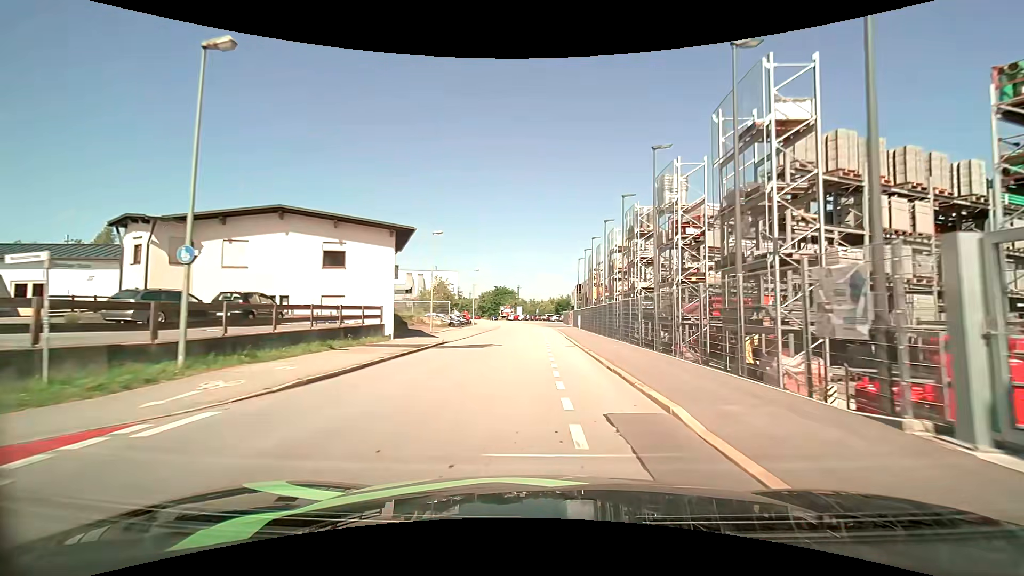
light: Day
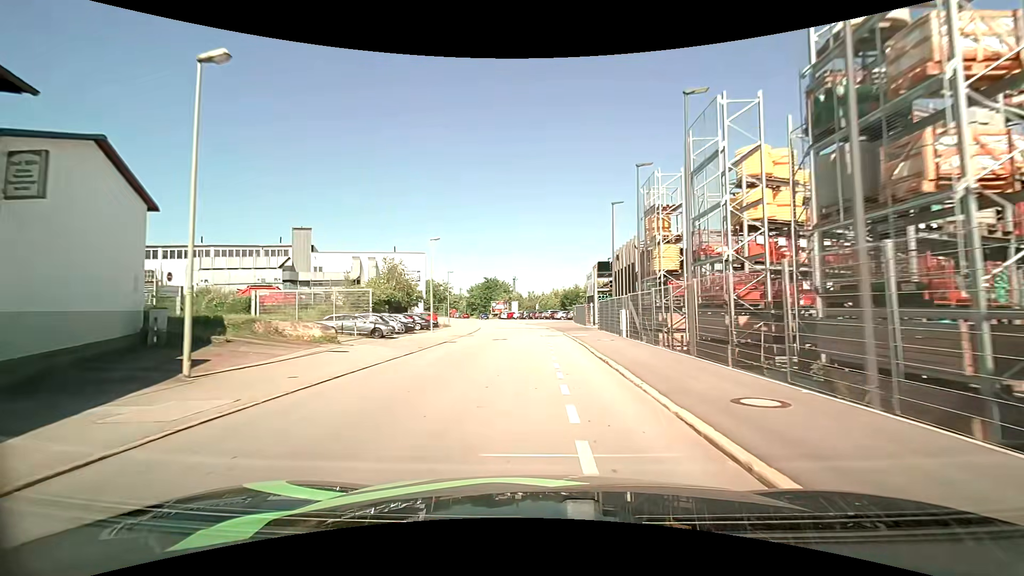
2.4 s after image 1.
(-0.1, +27.1) m; -1°
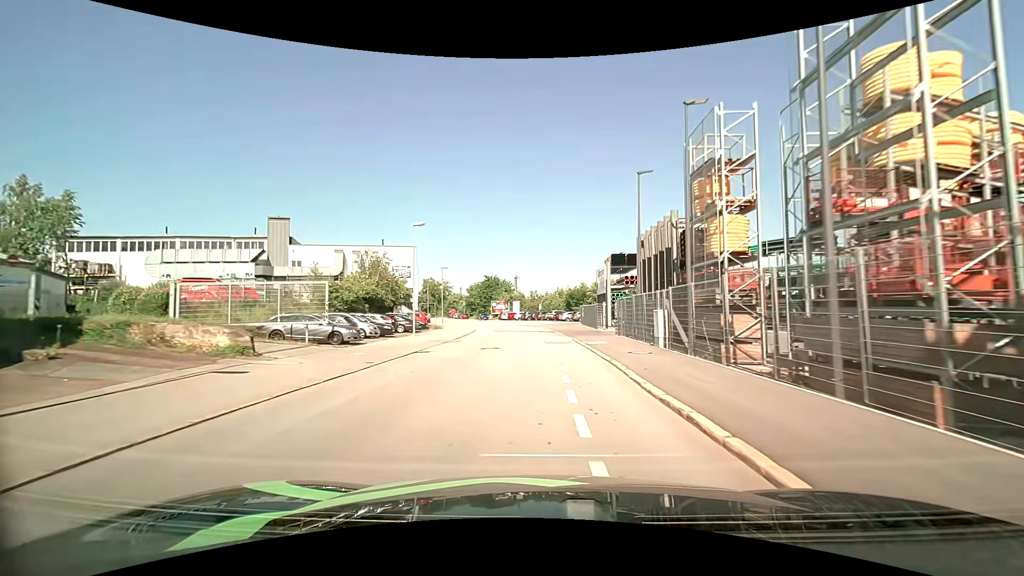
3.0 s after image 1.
(+0.1, +6.9) m; 0°
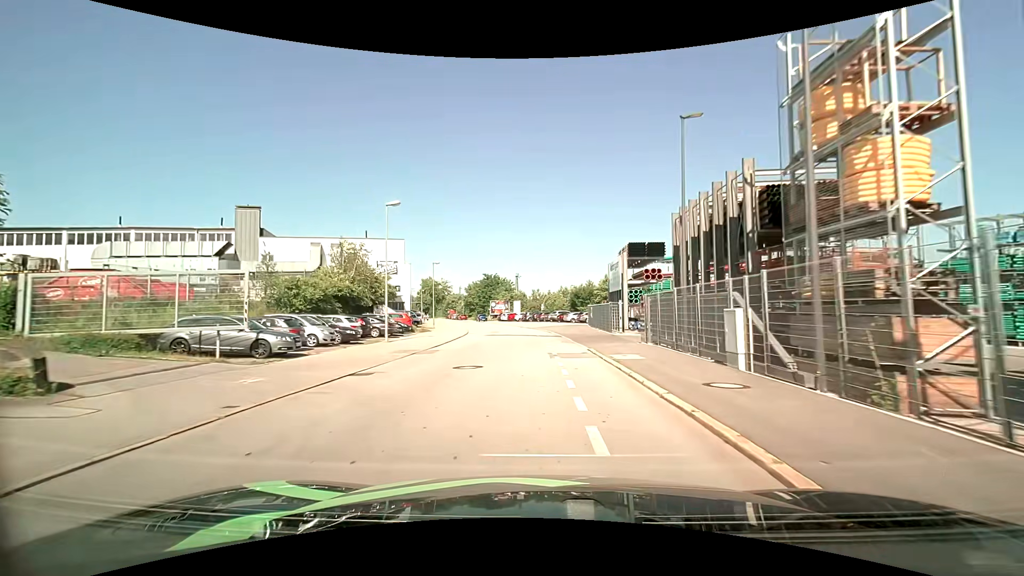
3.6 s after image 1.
(0.0, +6.8) m; 0°
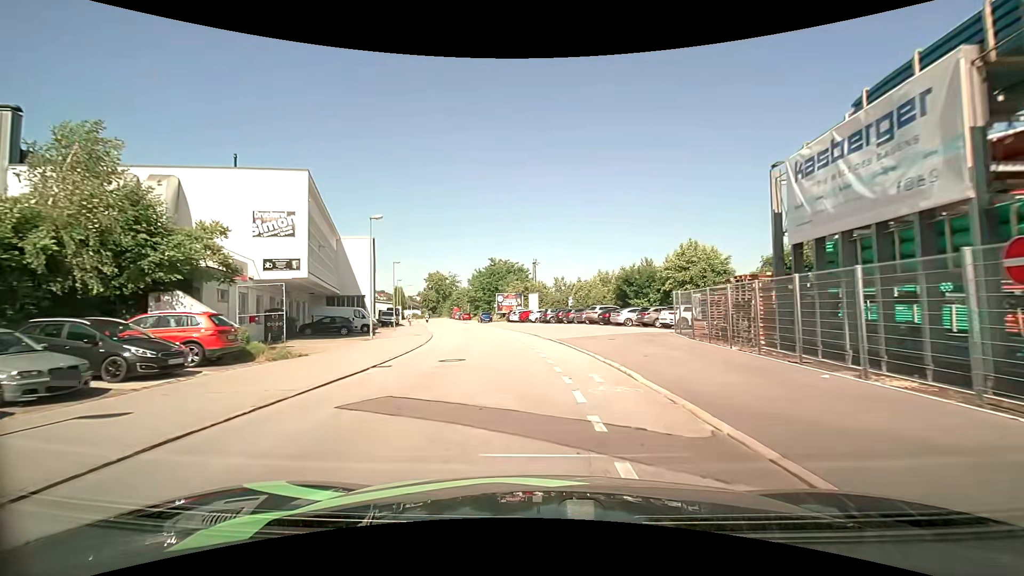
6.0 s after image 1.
(-0.5, +27.6) m; -3°
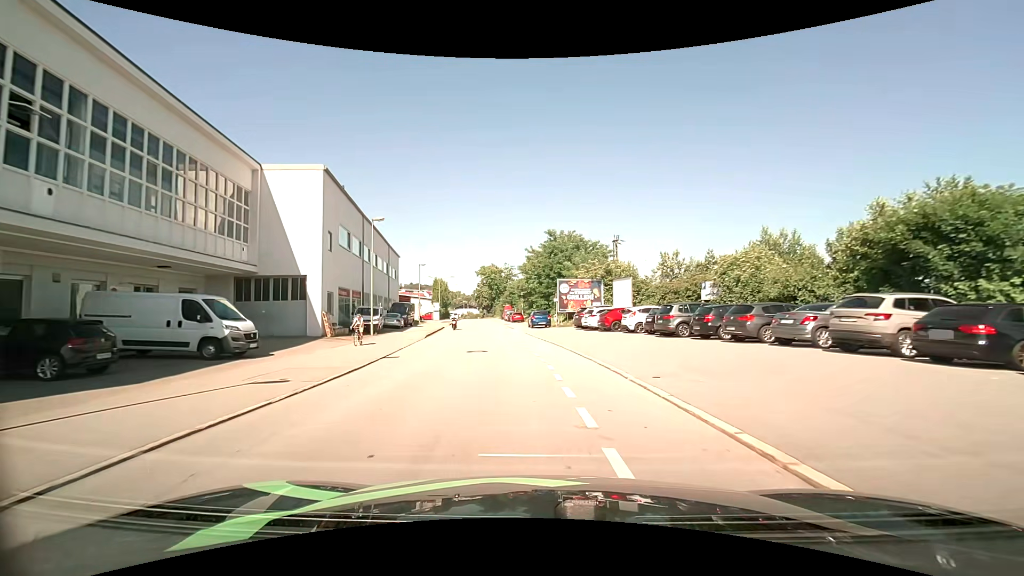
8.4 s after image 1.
(-1.7, +27.8) m; -8°
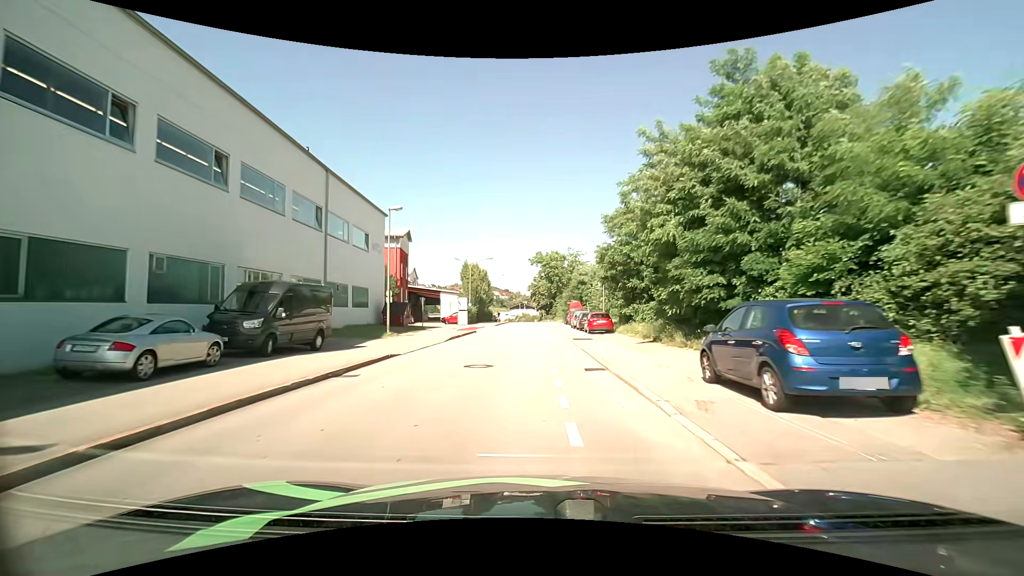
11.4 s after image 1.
(-2.6, +35.3) m; -7°
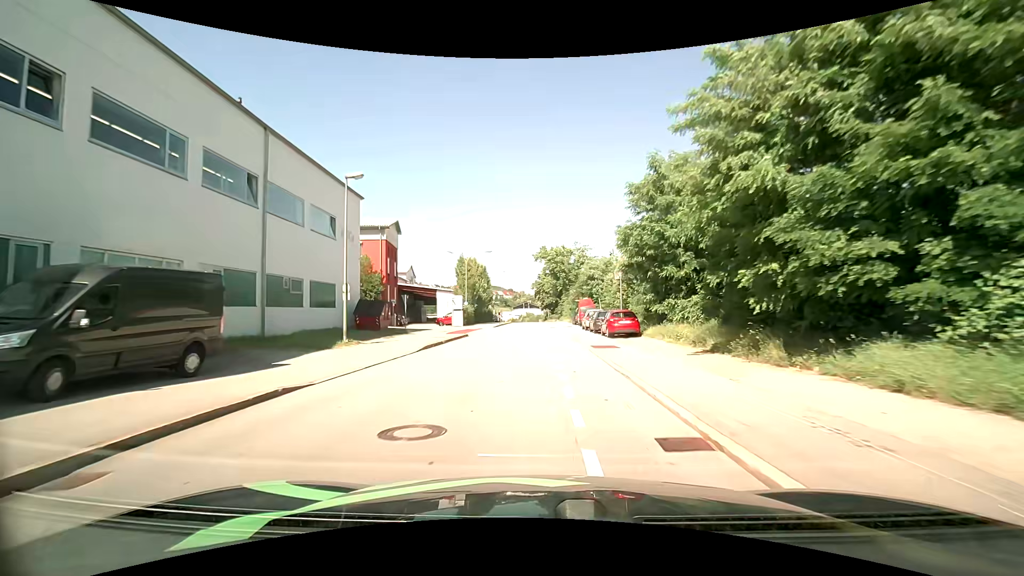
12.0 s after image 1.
(-0.1, +7.3) m; -1°
(0, +10) (0, +20) (0, +30) (0, +40) (+1, +50) (+1, +60) (+1, +70) (+1, +80) (+1, +90) (+1, +100) m
